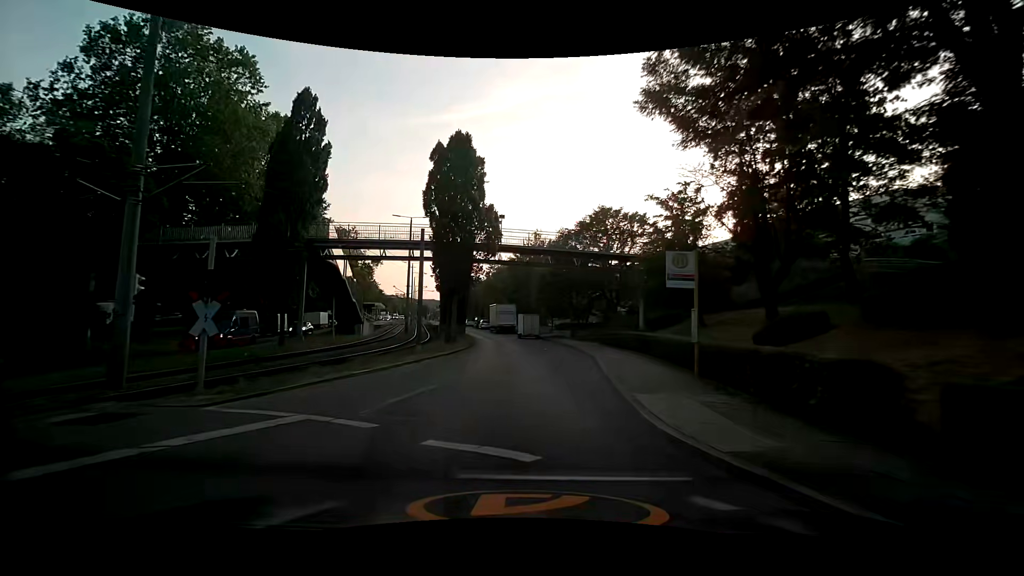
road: secondary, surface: asphalt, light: Day
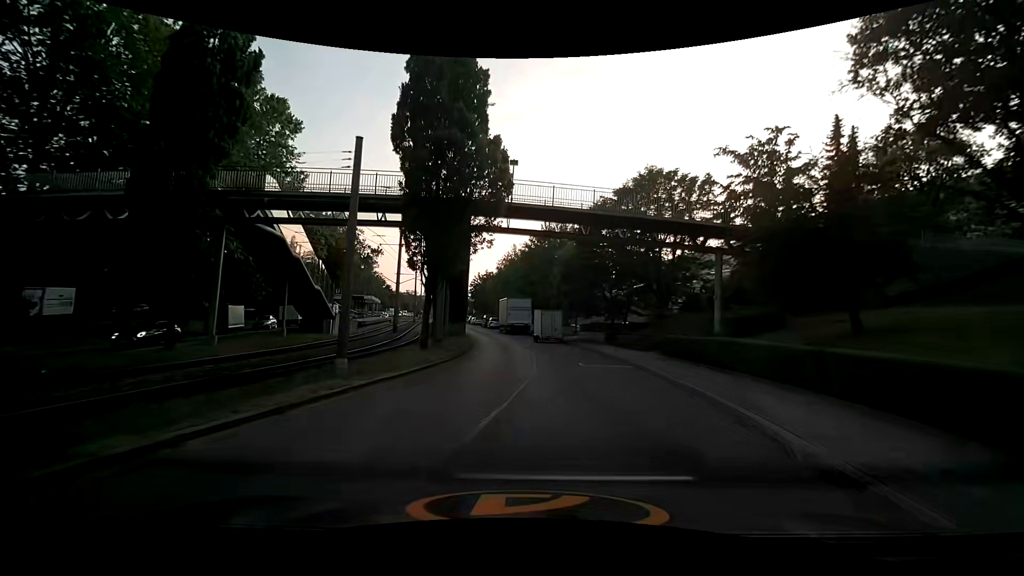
(-0.2, +12.3) m; -1°
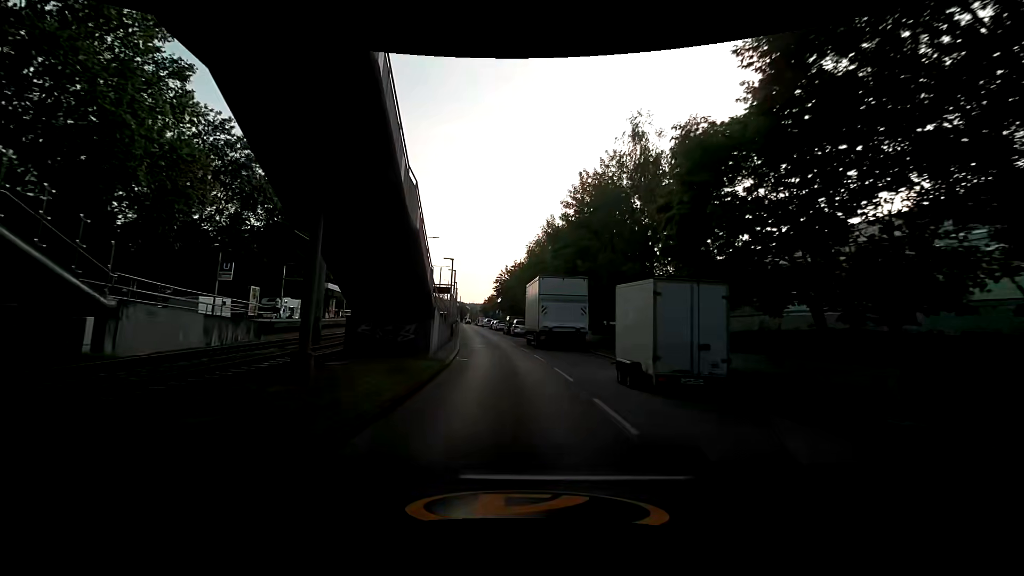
(-0.5, +25.6) m; -2°
(-1, +10) (-2, +20) (-3, +30) (-5, +40) (-6, +50) (-8, +59) (-9, +69) (-11, +79) (-13, +89) (-14, +99) m
